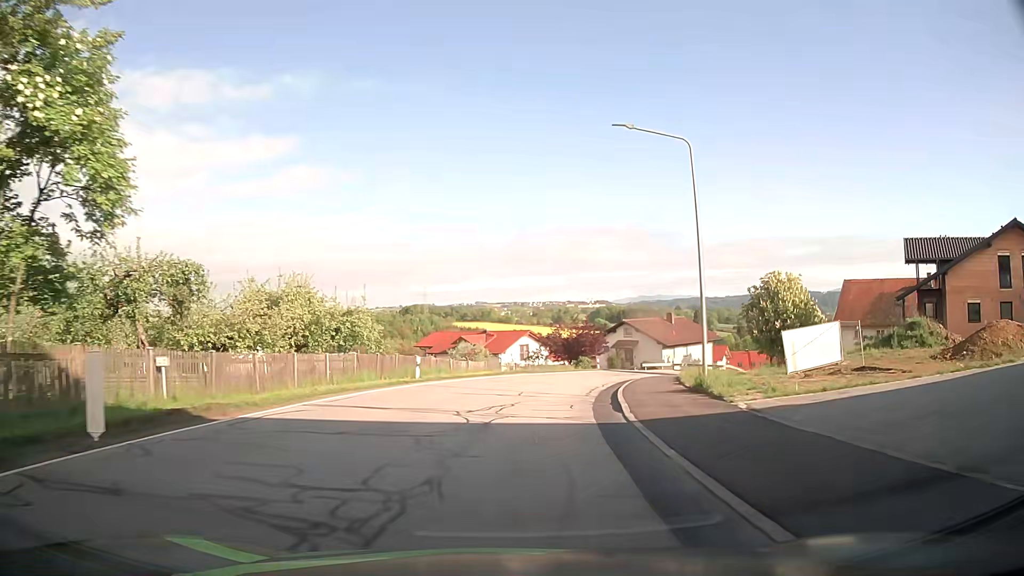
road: secondary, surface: asphalt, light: Day
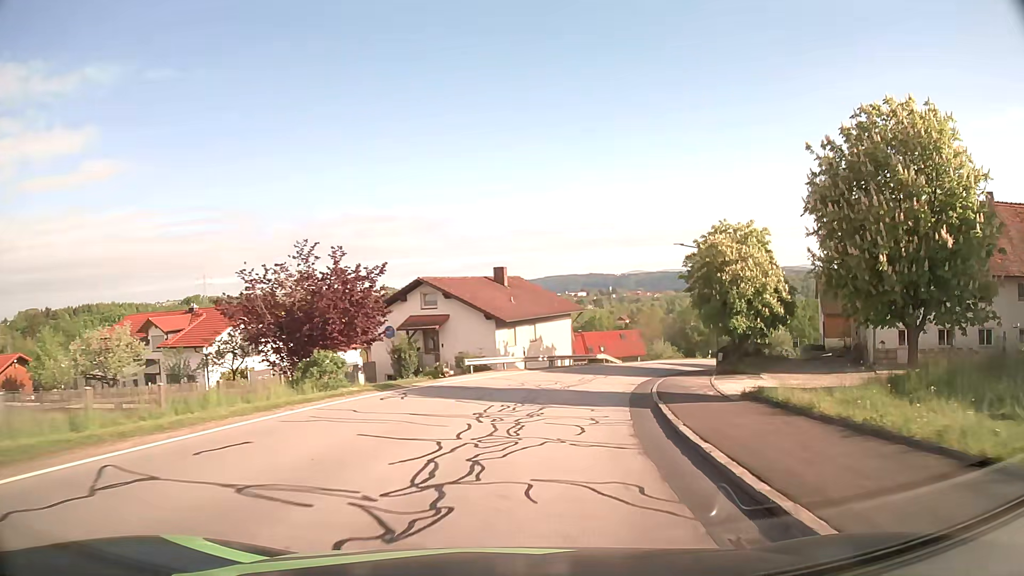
(+5.2, +36.9) m; +17°
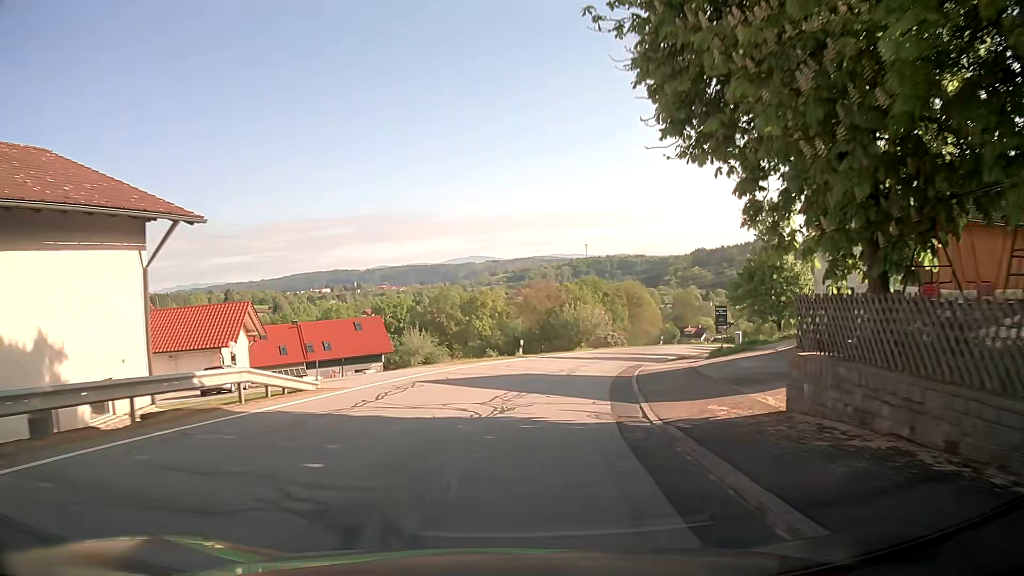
(+7.4, +37.5) m; +21°
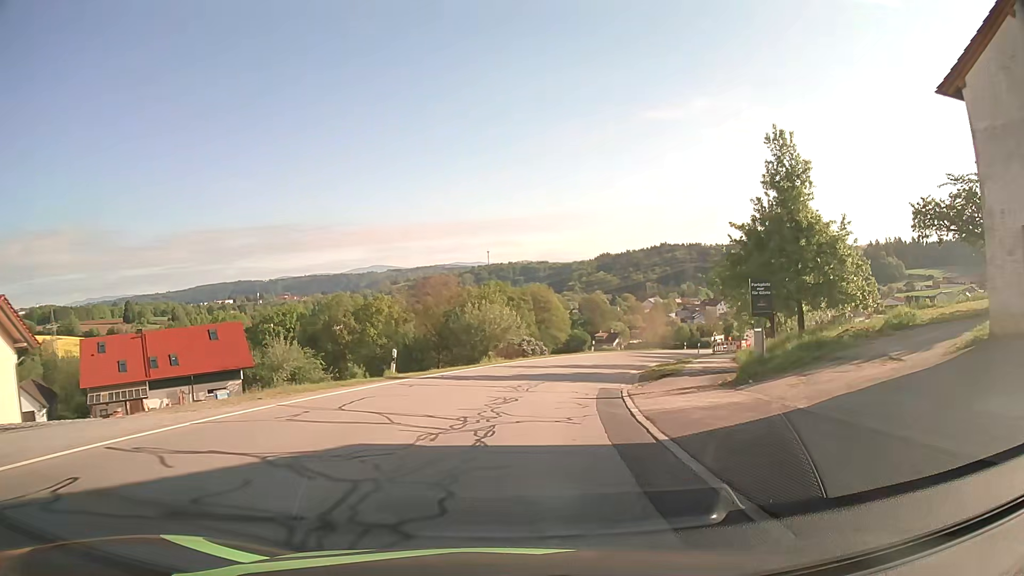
(+1.3, +16.0) m; +9°
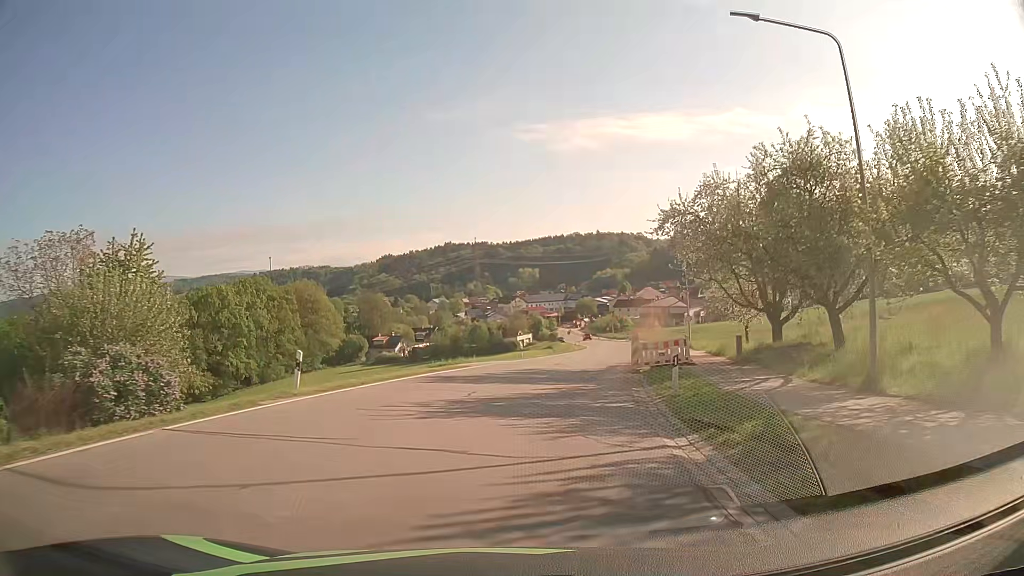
(+6.0, +37.9) m; +18°
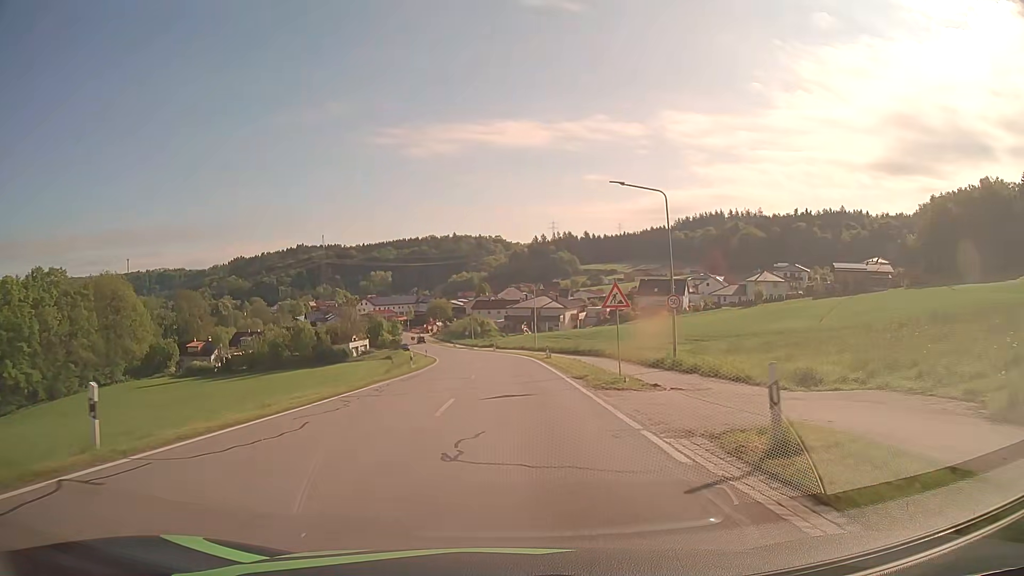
(+4.4, +36.3) m; +13°
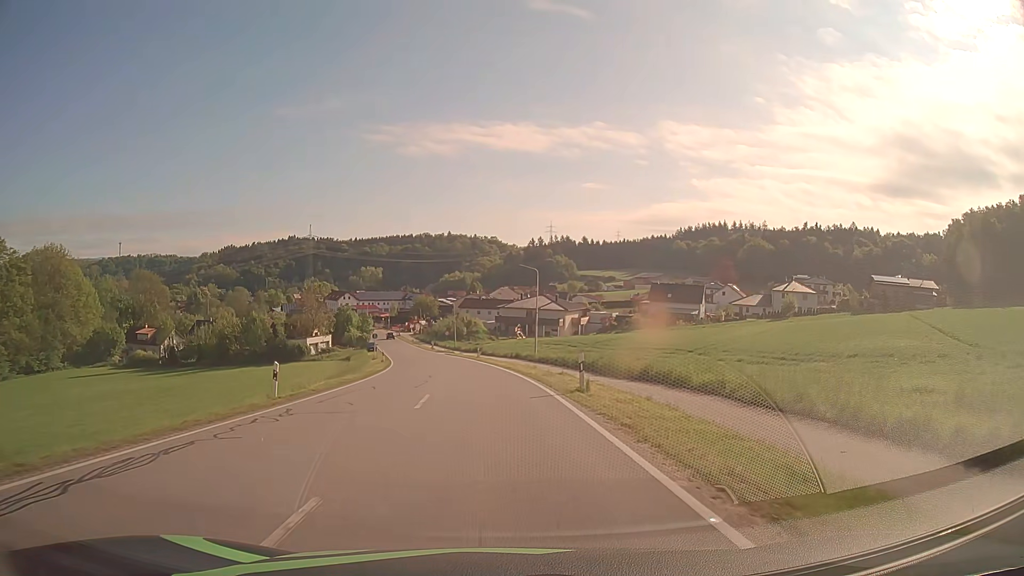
(+0.2, +22.0) m; +1°
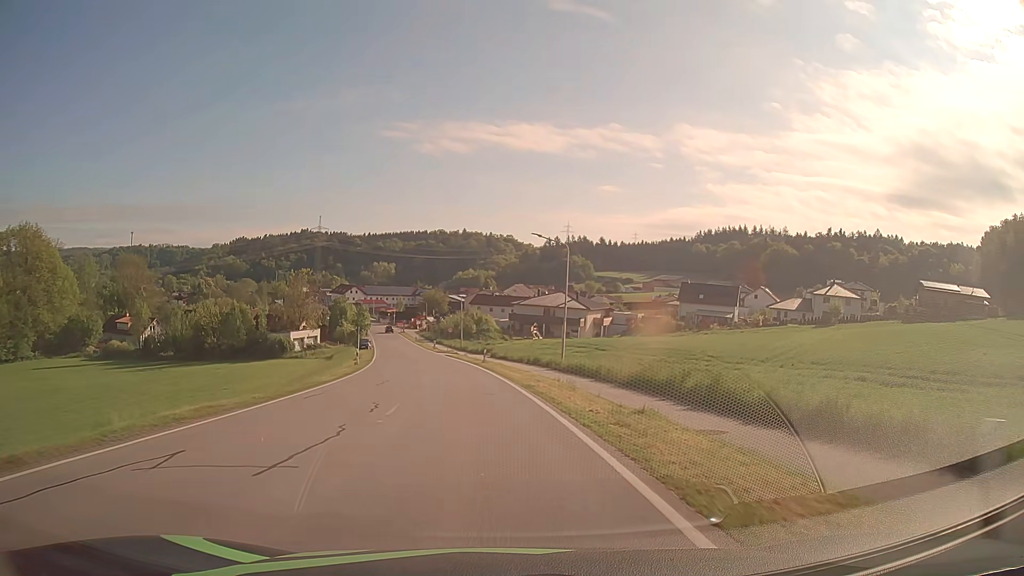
(-0.1, +14.5) m; -1°
(0, +10) (-1, +20) (-2, +30) (-3, +40) (-5, +50) (-6, +60) (-8, +69) (-10, +79) (-12, +89) (-14, +99) m
